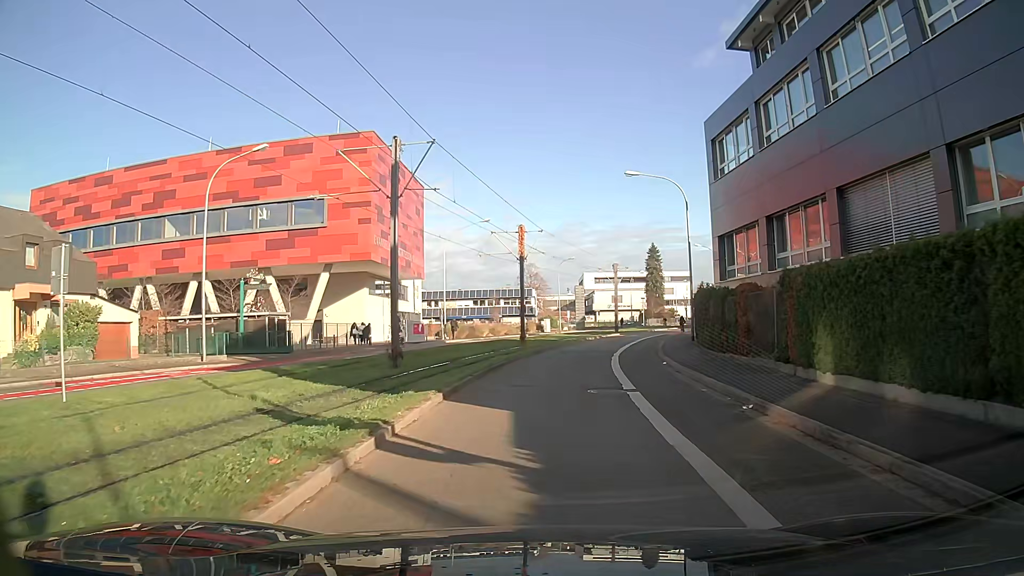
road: secondary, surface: asphalt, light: Day
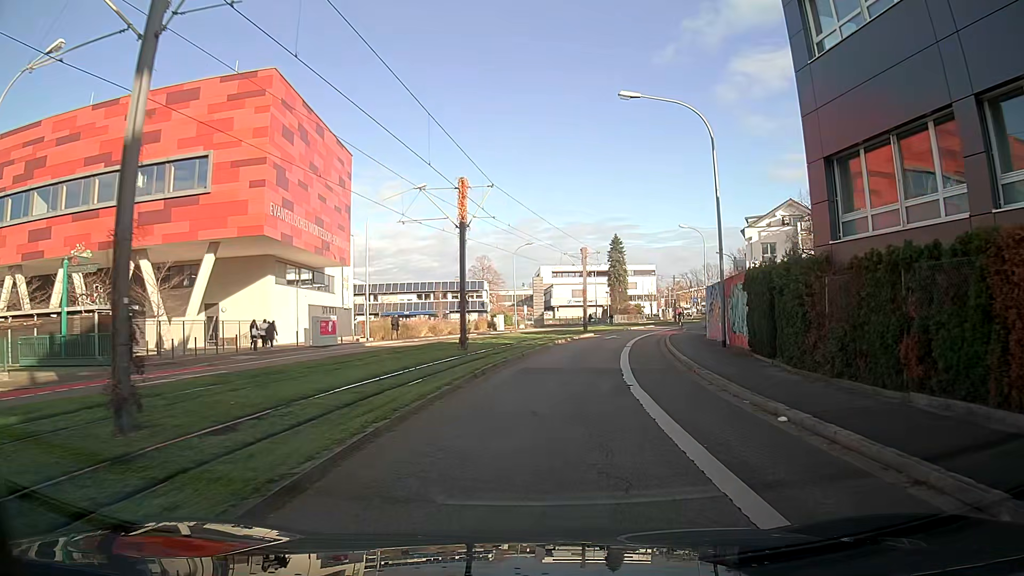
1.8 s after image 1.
(+0.5, +13.5) m; +5°
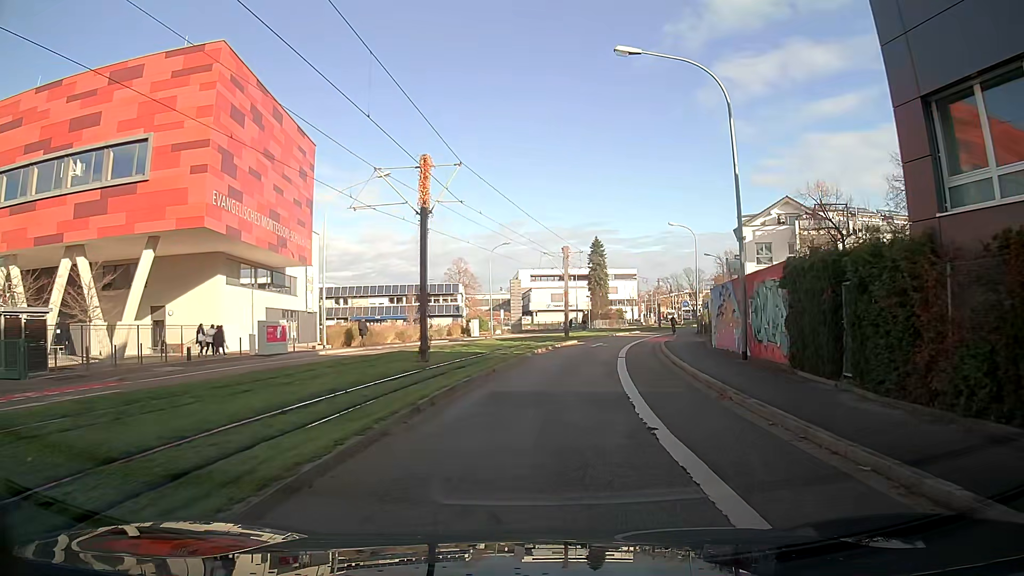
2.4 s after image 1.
(+0.1, +4.9) m; +2°
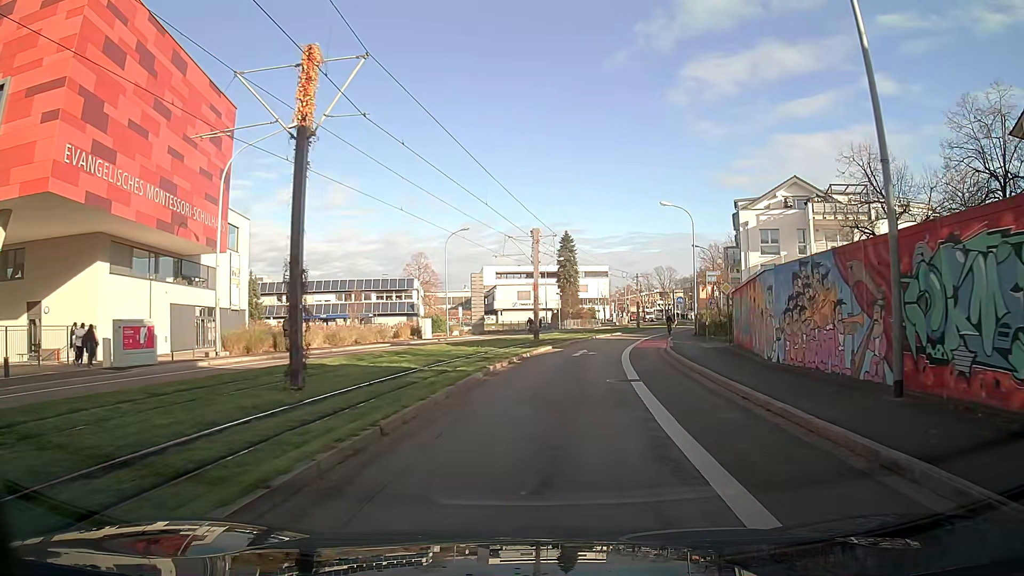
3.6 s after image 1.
(+0.4, +10.3) m; +3°
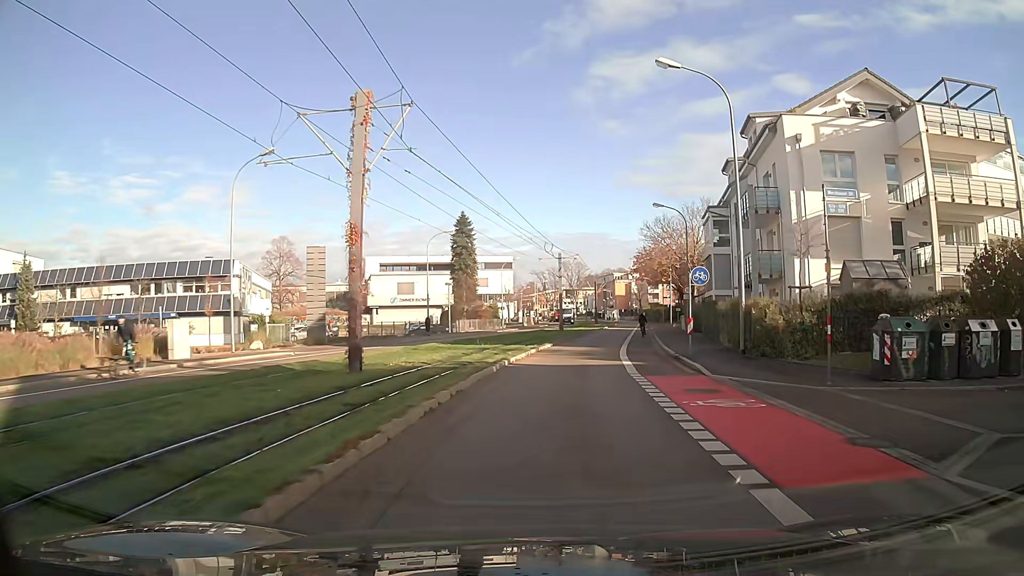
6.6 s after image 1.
(+1.7, +27.8) m; +8°
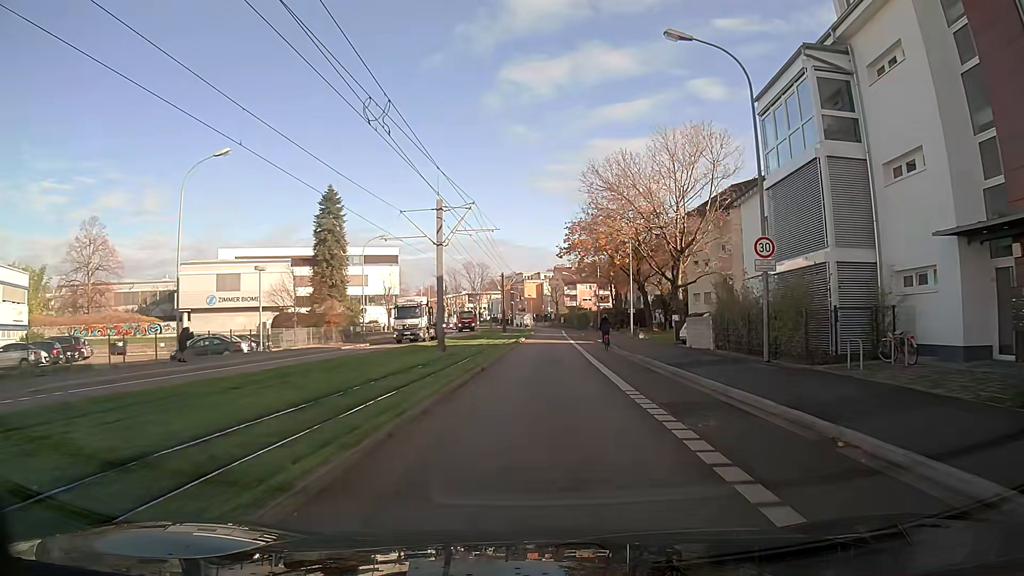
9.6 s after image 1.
(+2.3, +31.1) m; +8°
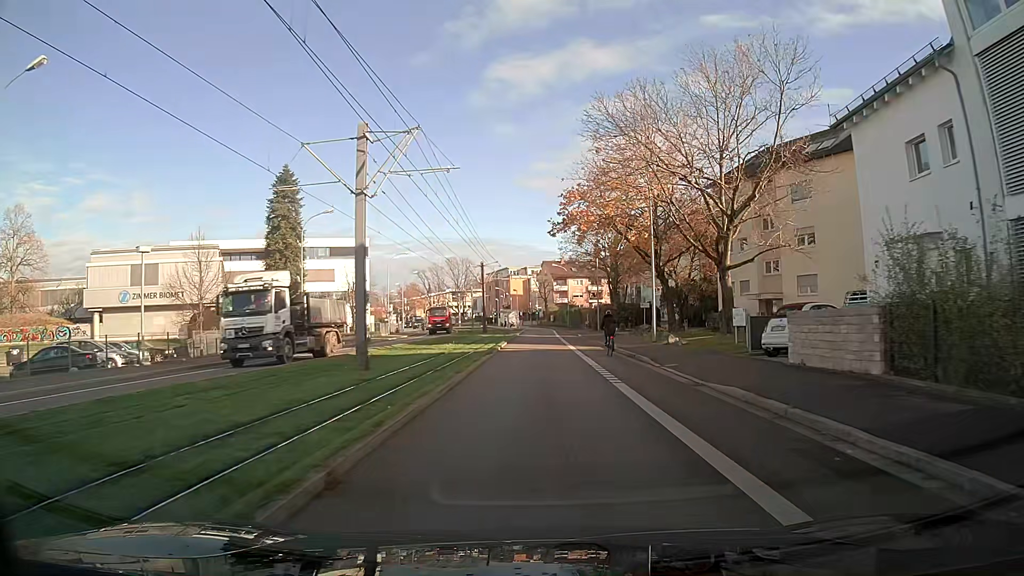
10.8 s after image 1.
(+0.2, +13.3) m; +1°
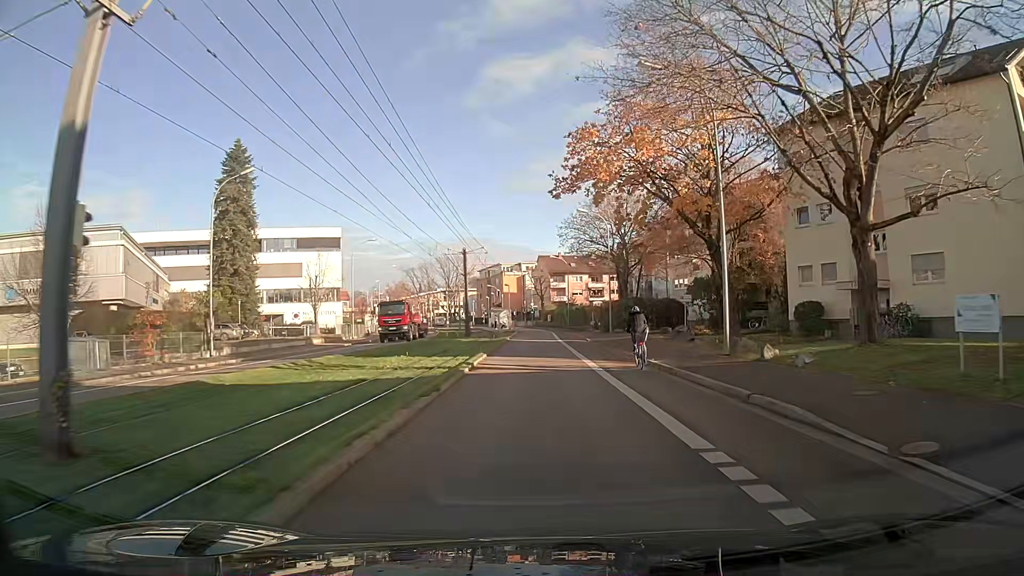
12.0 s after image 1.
(0.0, +13.5) m; 0°
